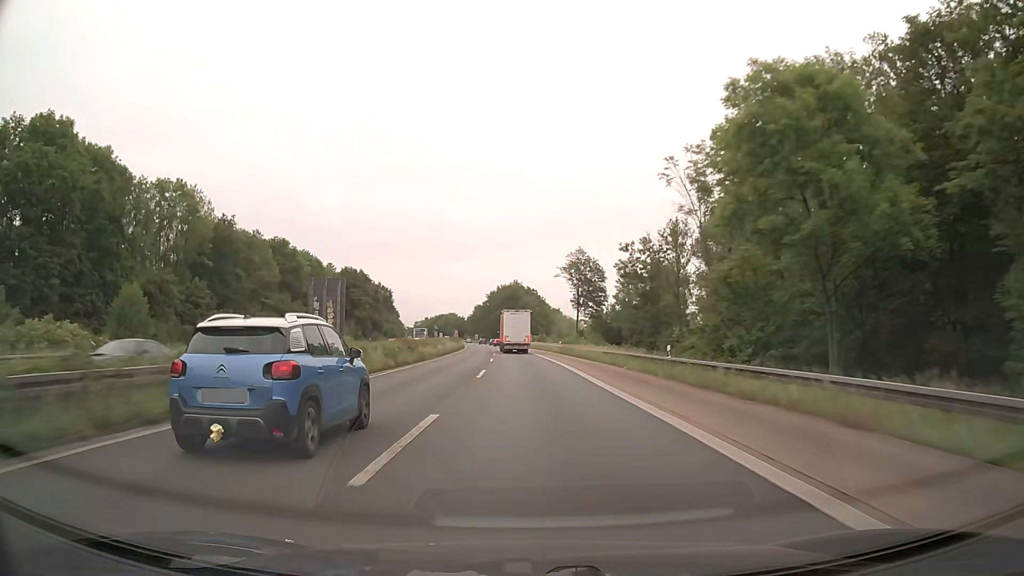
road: trunk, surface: asphalt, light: Day
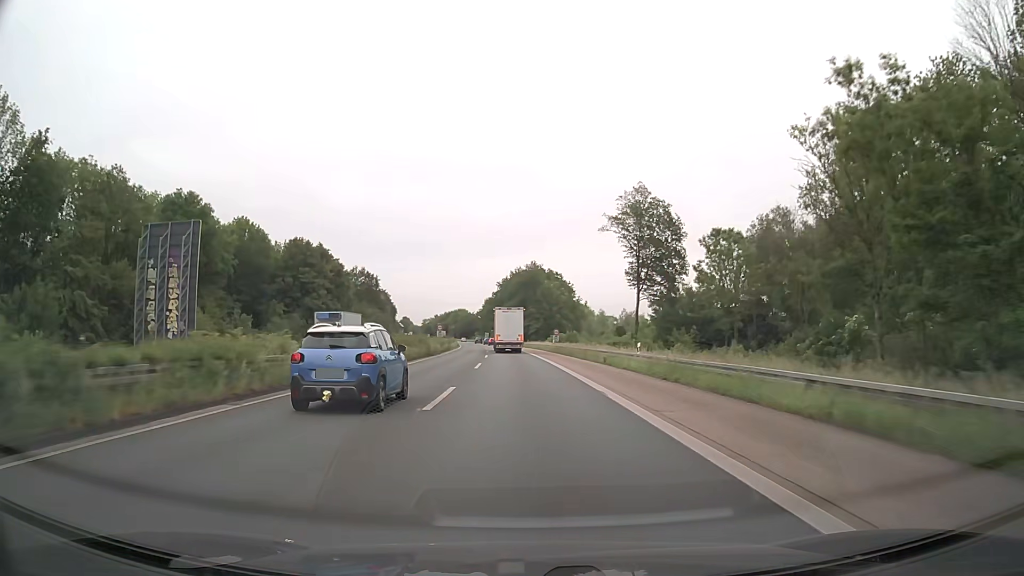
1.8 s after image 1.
(-0.6, +47.4) m; -1°
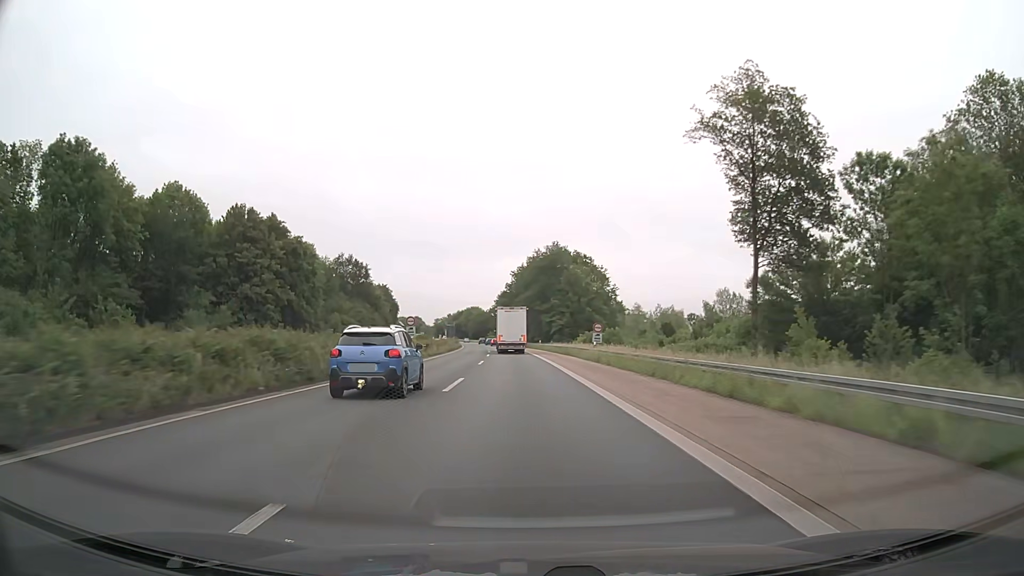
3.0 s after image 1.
(-0.5, +31.6) m; -2°
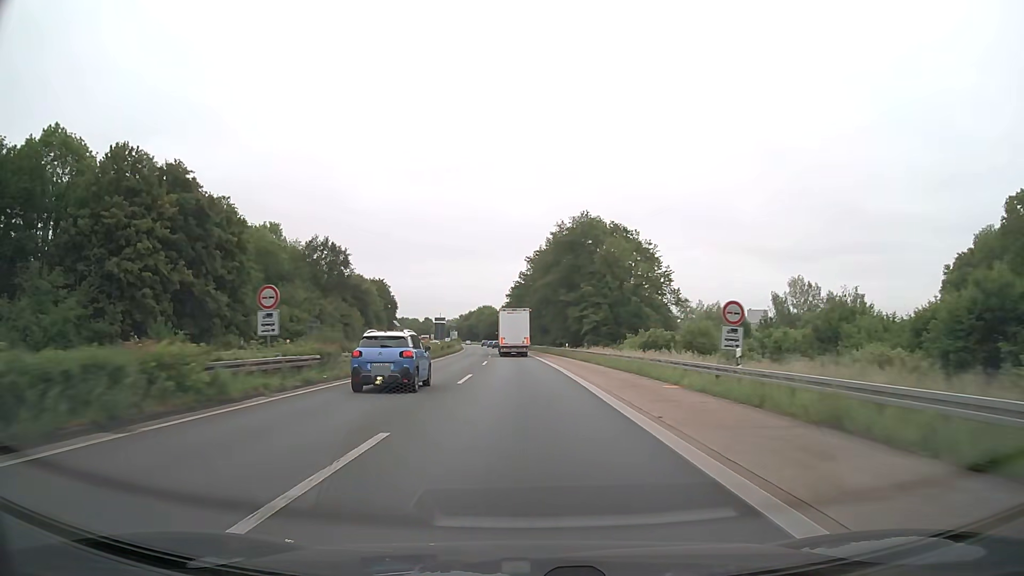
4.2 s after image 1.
(-0.4, +31.6) m; -1°
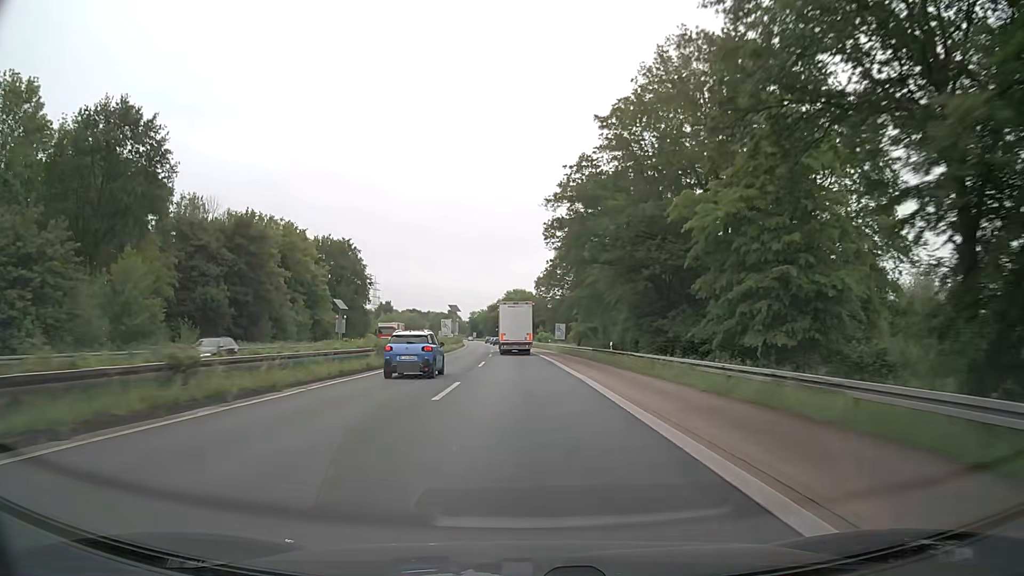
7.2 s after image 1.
(-2.4, +78.9) m; -4°
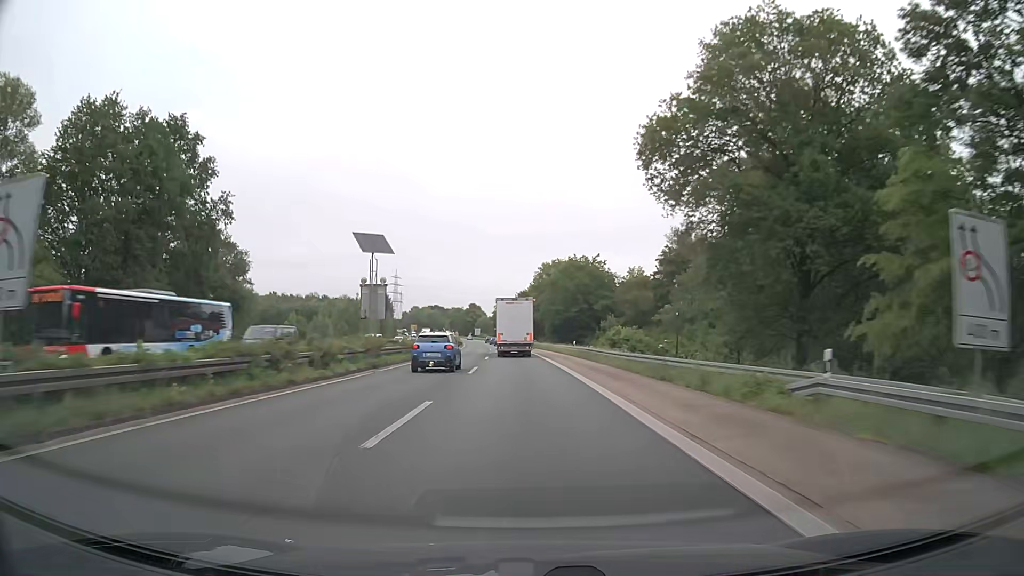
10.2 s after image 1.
(-2.0, +78.8) m; -3°
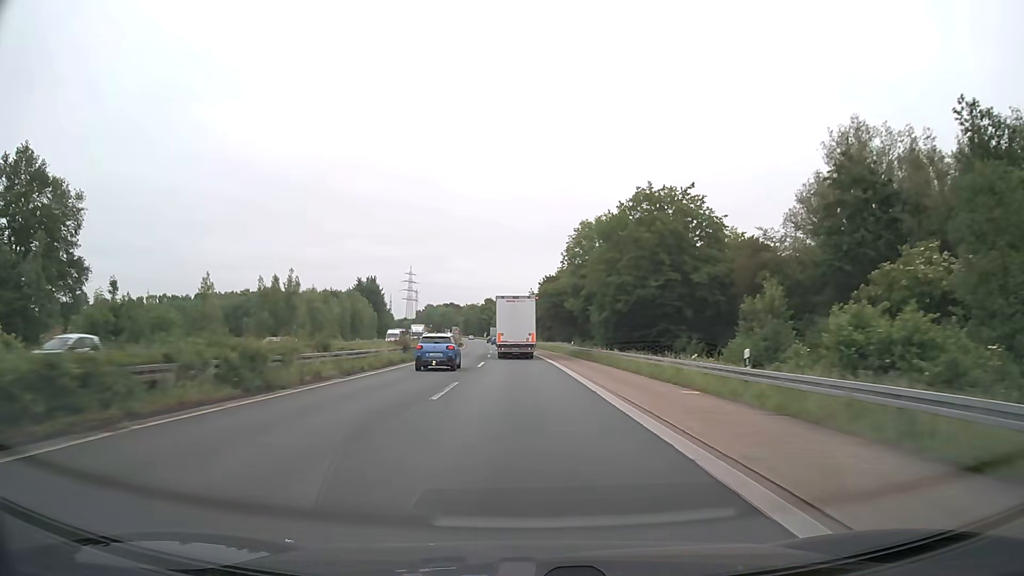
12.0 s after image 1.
(-0.8, +46.8) m; -2°
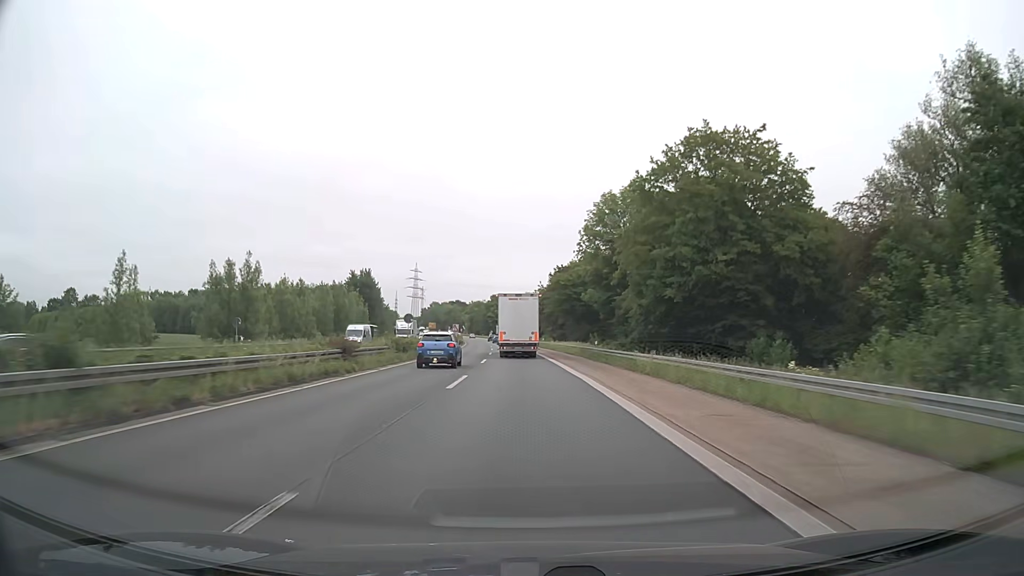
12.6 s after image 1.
(-0.1, +15.5) m; -1°
(0, +10) (0, +20) (0, +30) (-1, +40) (-1, +50) (-1, +60) (-2, +70) (-2, +80) (-3, +90) (-4, +100) m
